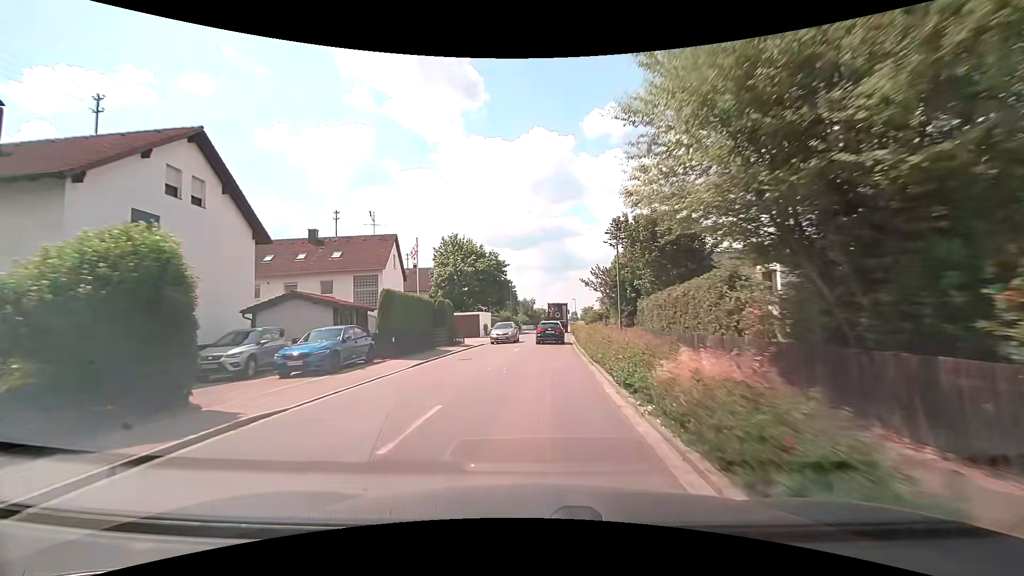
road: tertiary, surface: asphalt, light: Day
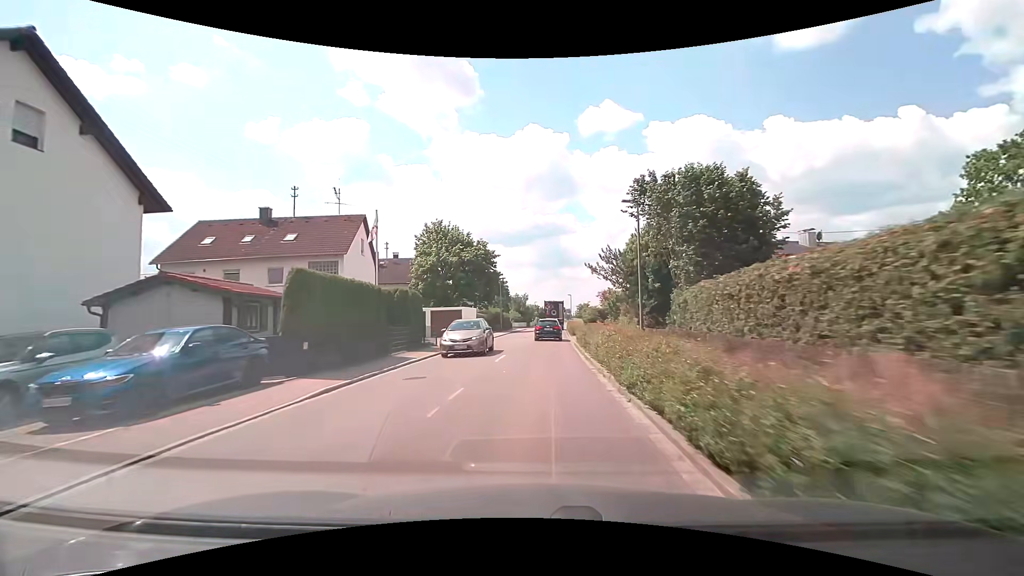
(+0.1, +7.2) m; 0°
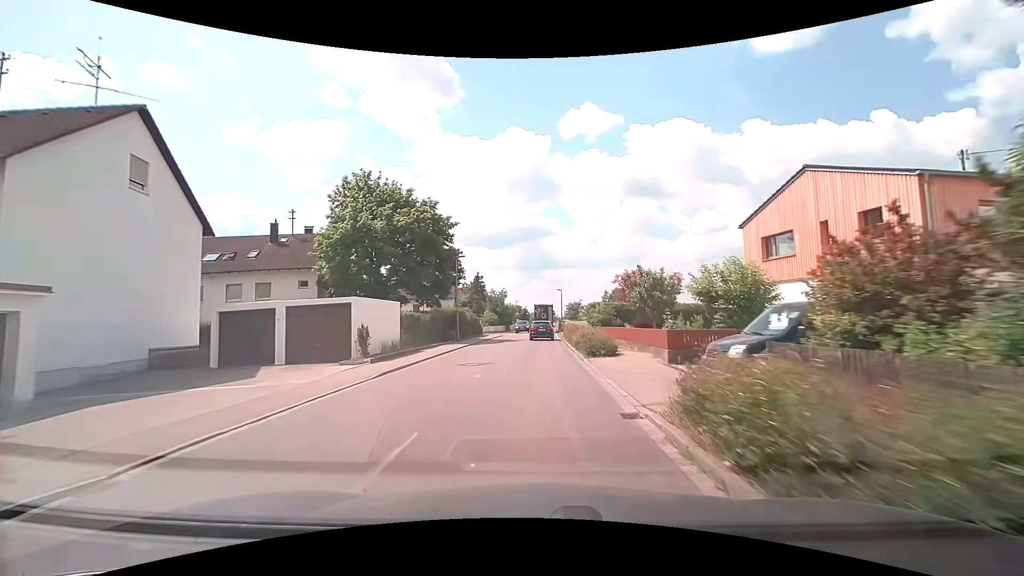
(+0.6, +21.7) m; +3°
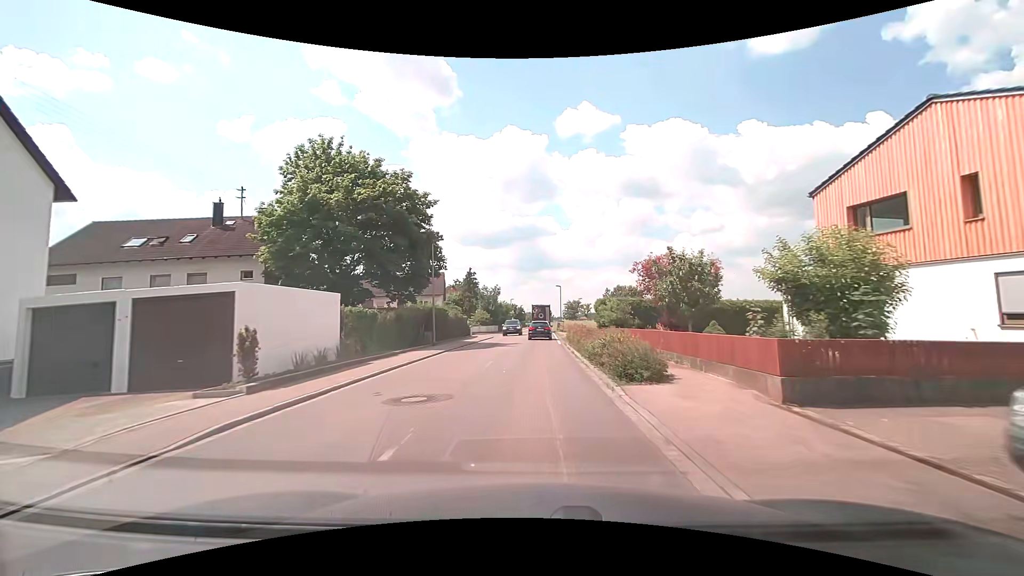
(0.0, +7.3) m; 0°
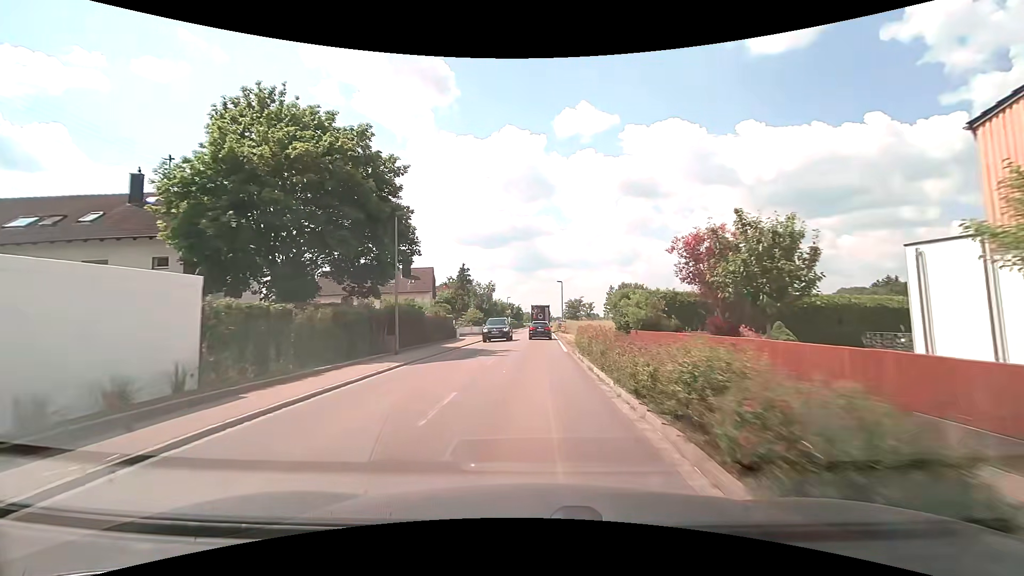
(0.0, +7.4) m; +1°
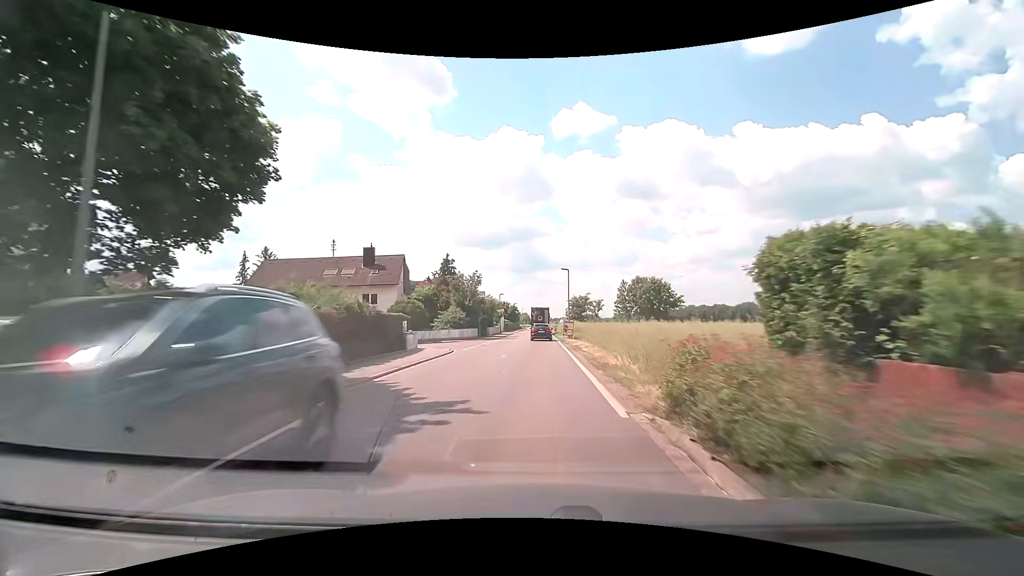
(0.0, +15.0) m; 0°
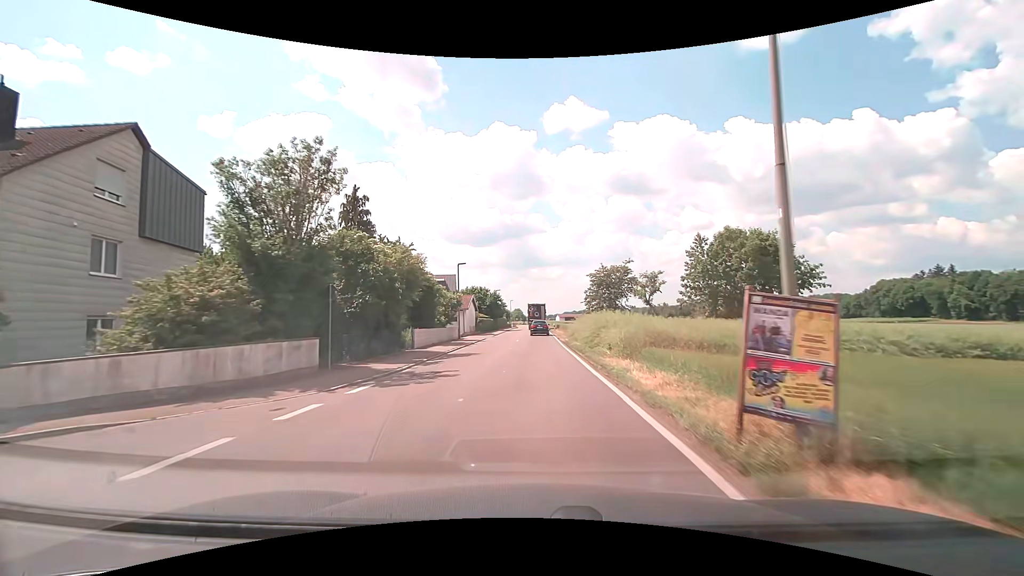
(+0.2, +38.6) m; +1°
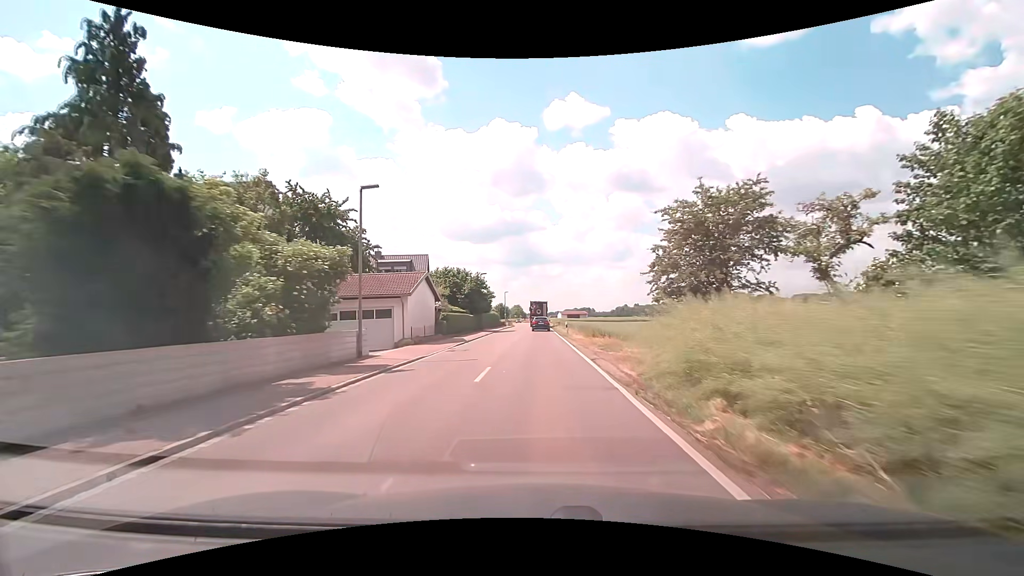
(-0.1, +23.6) m; 0°
(0, +10) (0, +20) (0, +30) (0, +40) (0, +50) (0, +60) (0, +70) (0, +80) (0, +90) (0, +100) m
